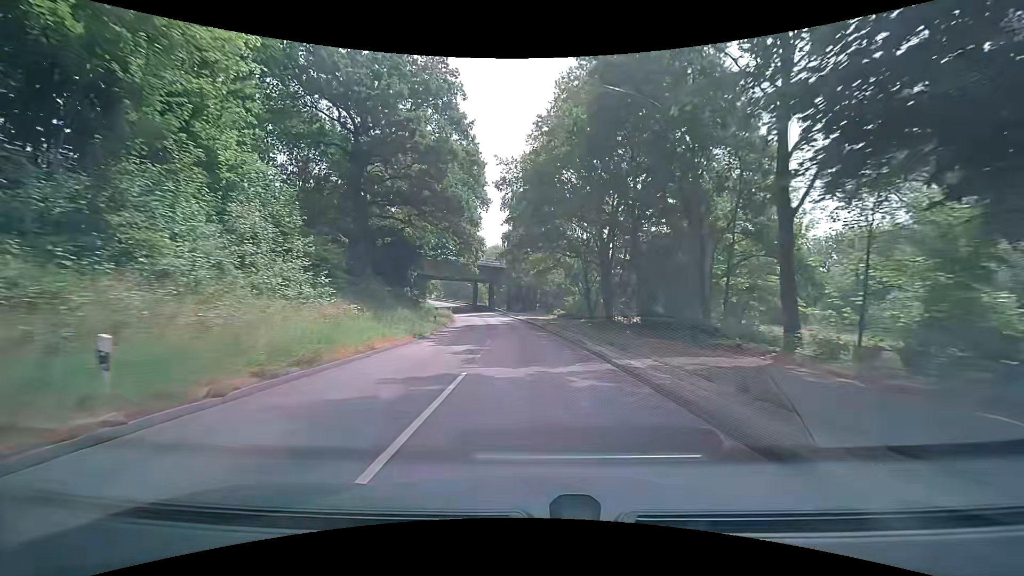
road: secondary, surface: asphalt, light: Day
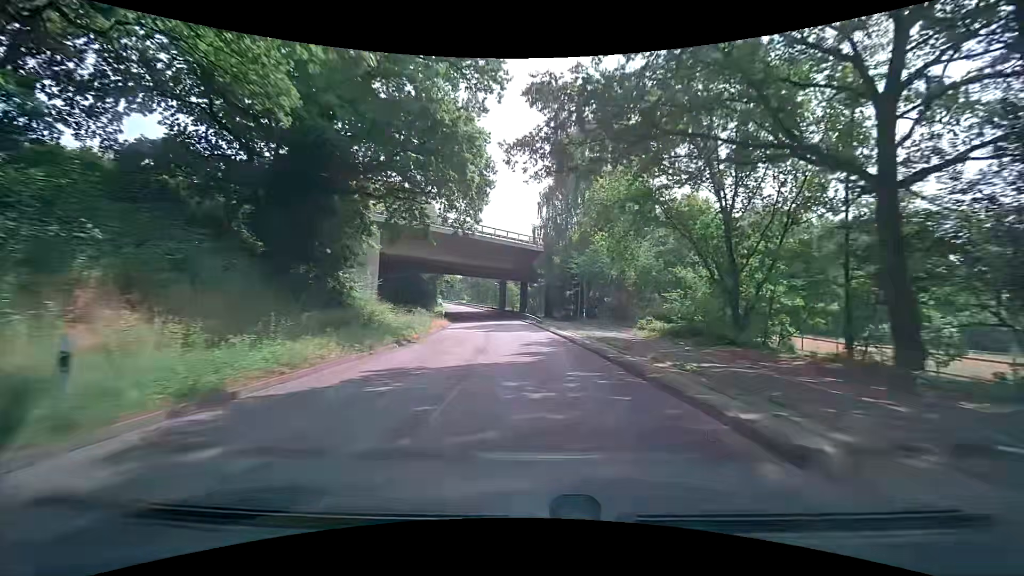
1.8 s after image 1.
(-1.3, +32.2) m; -4°
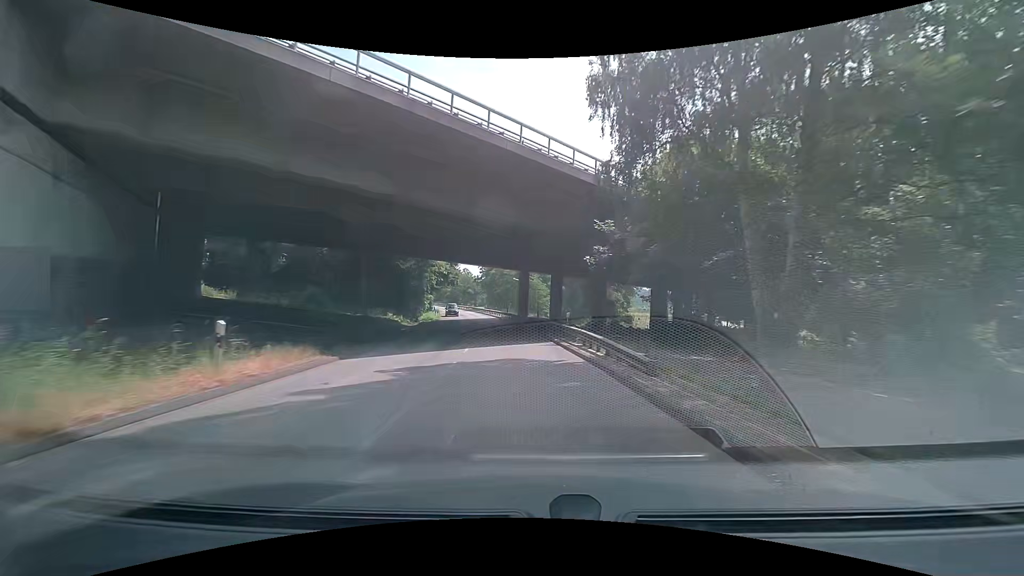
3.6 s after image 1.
(-1.2, +31.8) m; -4°
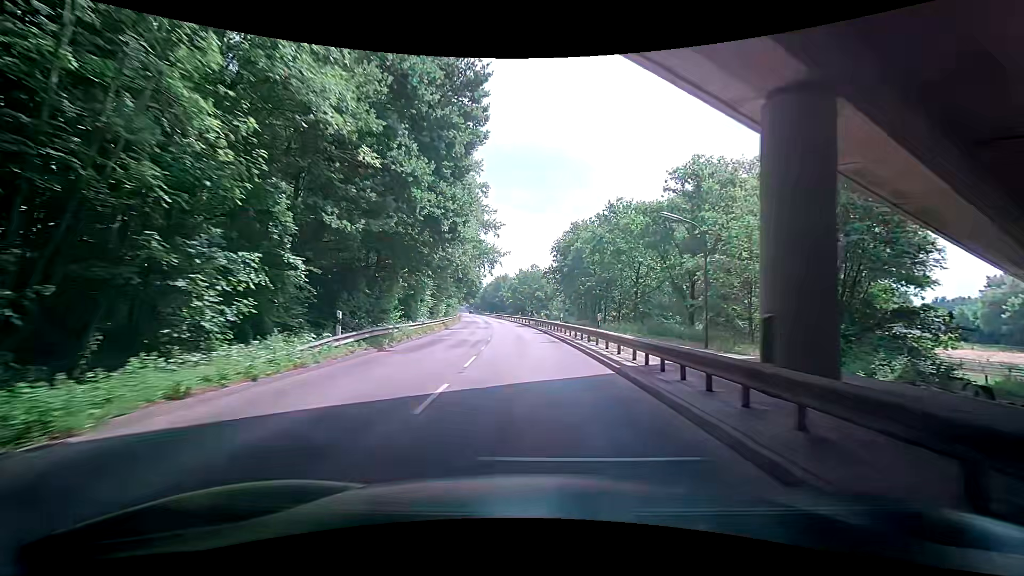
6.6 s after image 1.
(-2.9, +52.3) m; -5°
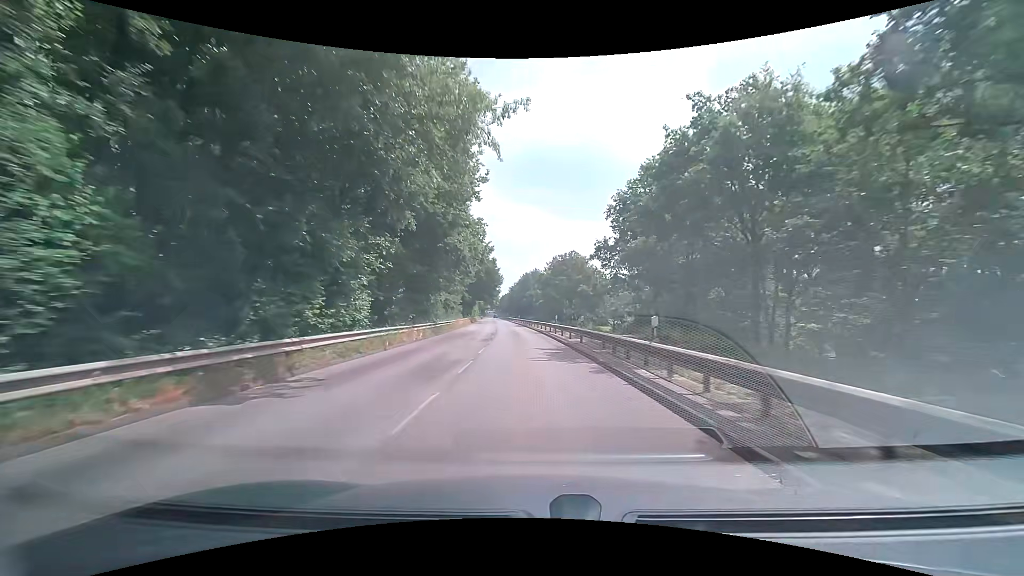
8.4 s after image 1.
(-2.4, +31.1) m; -7°
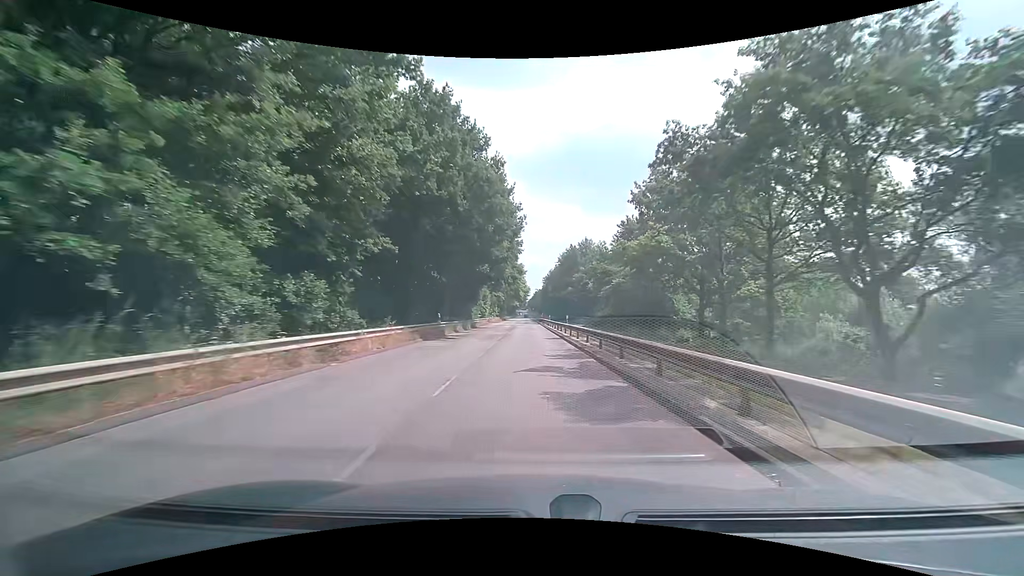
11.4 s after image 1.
(-2.6, +52.0) m; -5°
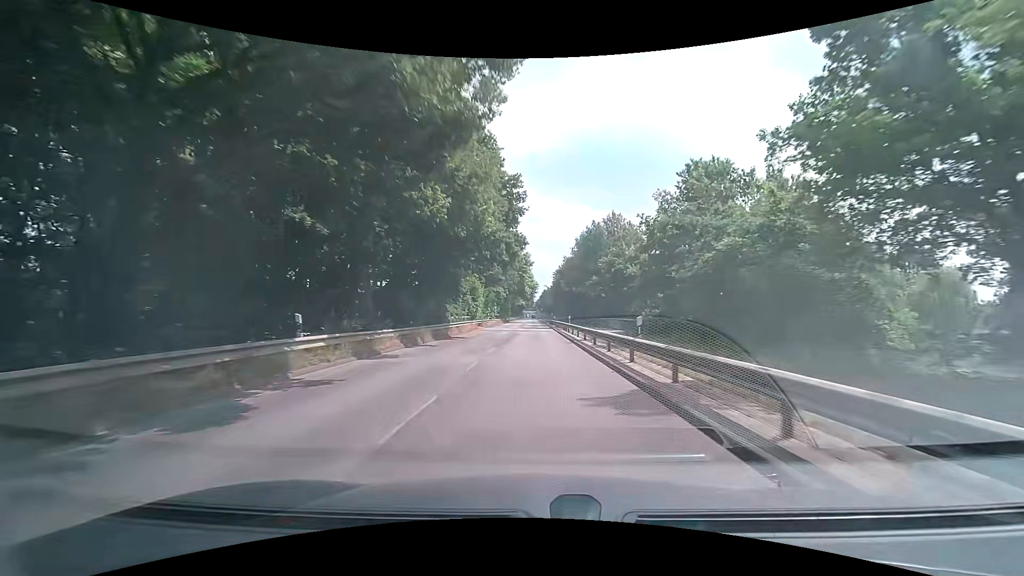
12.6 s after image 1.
(-0.2, +21.0) m; -1°
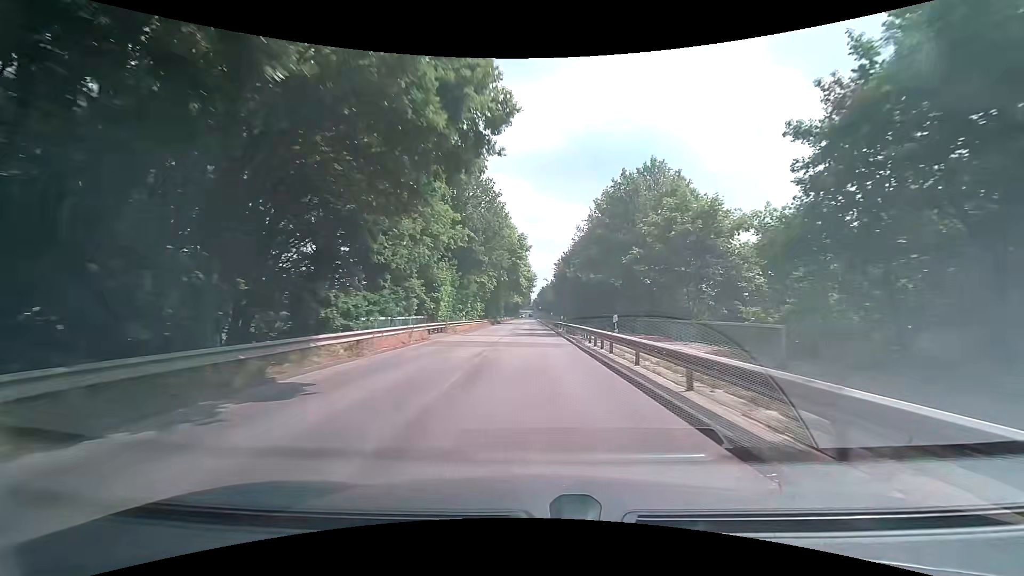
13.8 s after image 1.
(+0.1, +21.1) m; +1°
(0, +10) (0, +20) (0, +30) (0, +40) (0, +50) (0, +60) (0, +70) (0, +80) (0, +90) (0, +100) m
